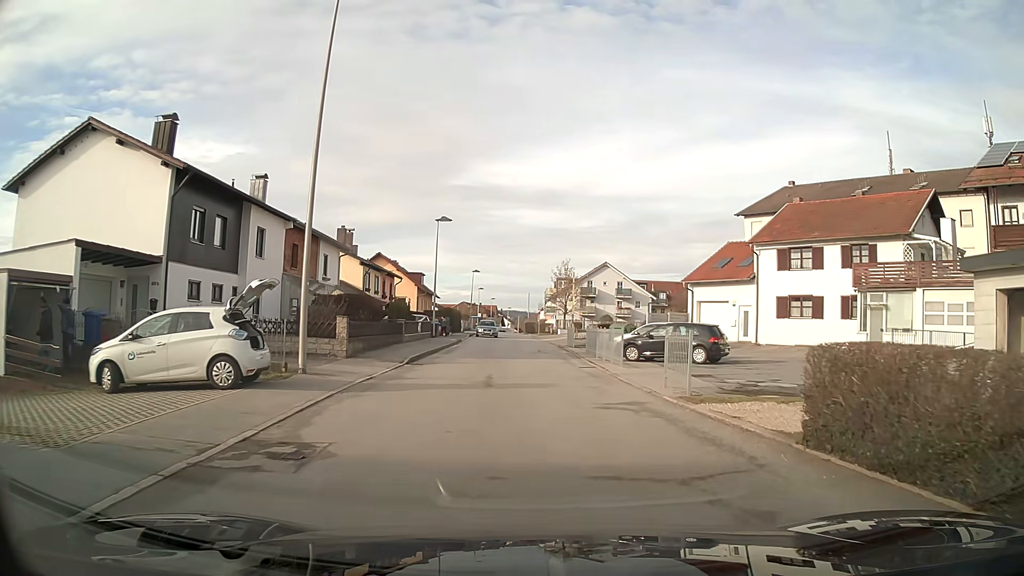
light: Day
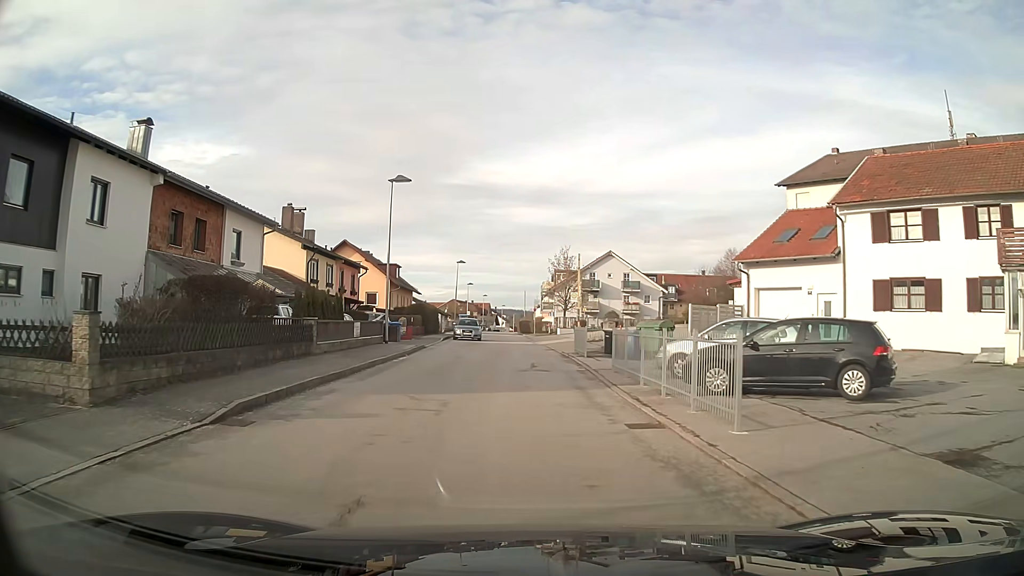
(+0.1, +12.5) m; 0°
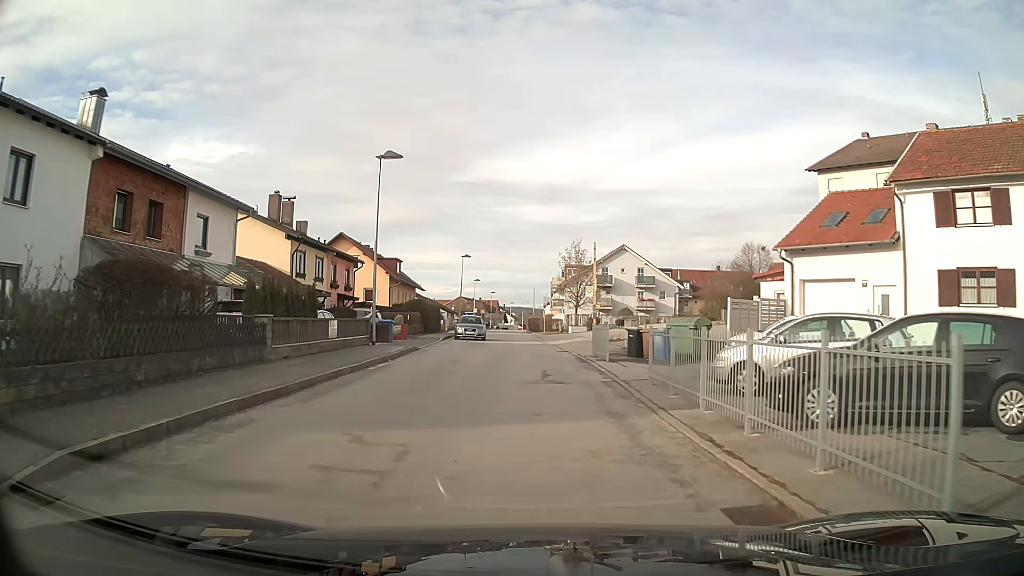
(0.0, +4.4) m; -1°
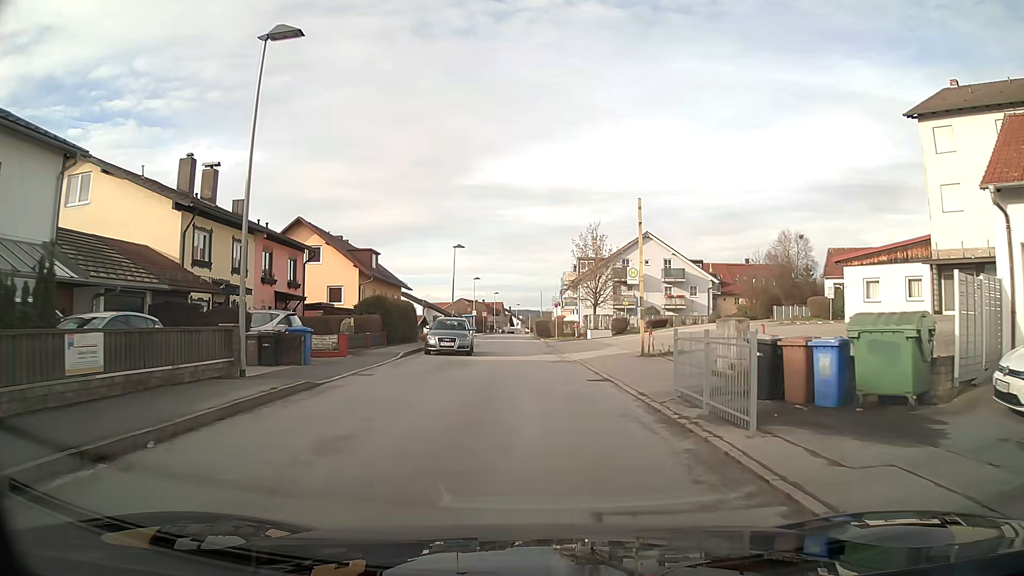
(-0.1, +13.3) m; -1°
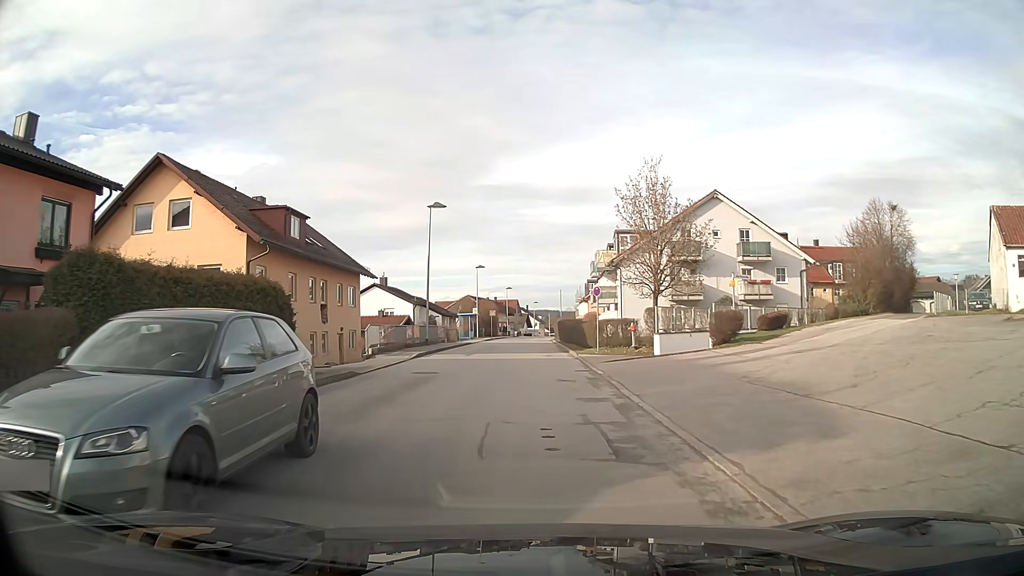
(-0.2, +22.2) m; -2°
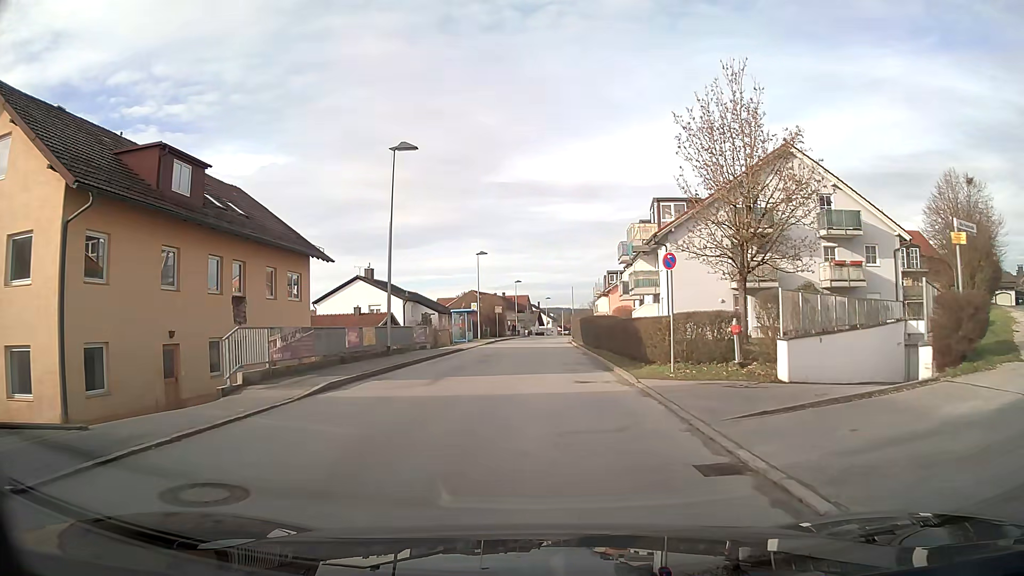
(-0.1, +13.2) m; -1°
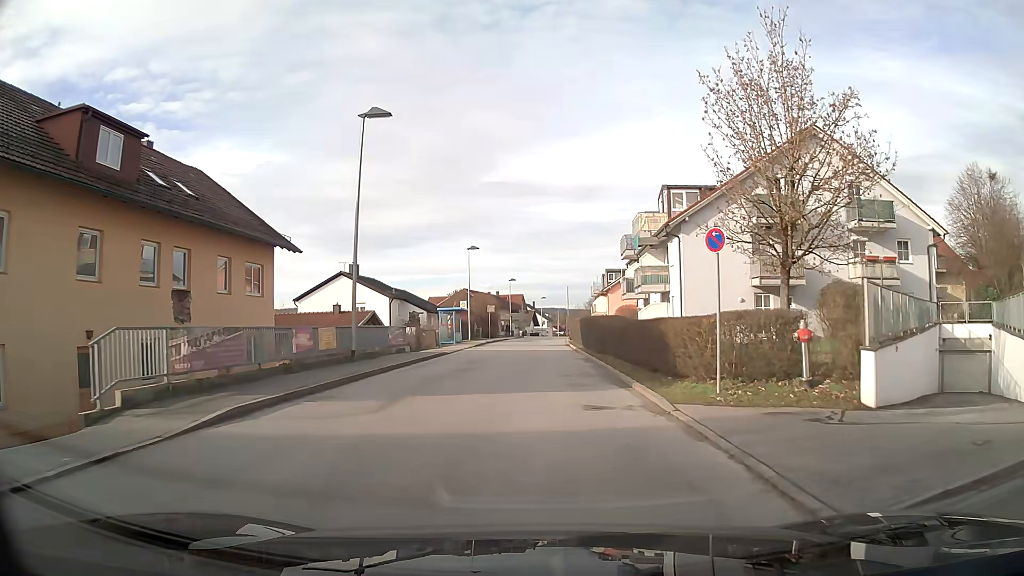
(0.0, +4.4) m; 0°
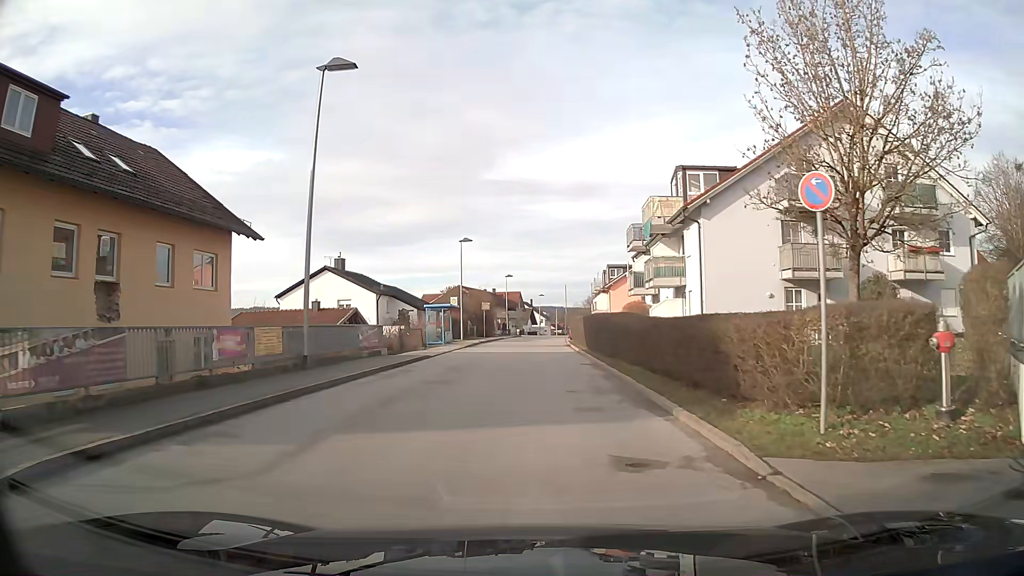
(0.0, +4.3) m; 0°
(0, +10) (0, +20) (0, +30) (0, +40) (0, +50) (+1, +60) (+1, +70) (+2, +80) (+2, +90) (+3, +100) m
